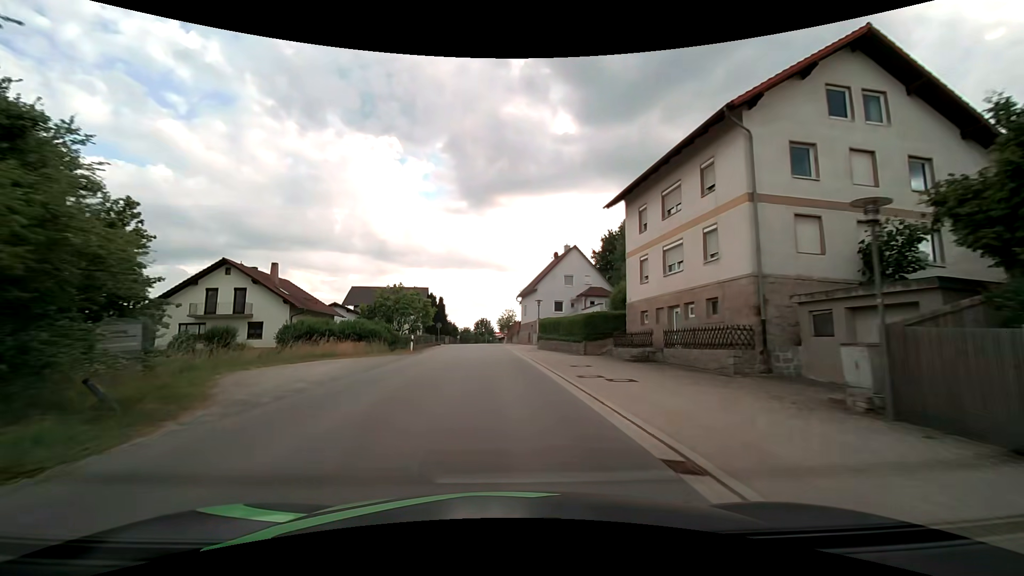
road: tertiary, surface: asphalt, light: Day
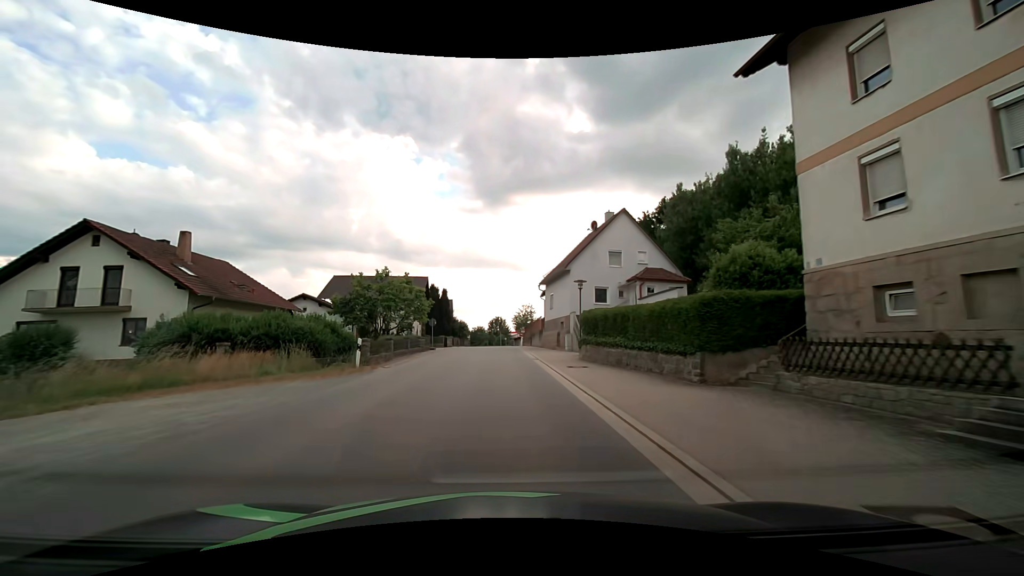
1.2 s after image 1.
(-0.4, +15.2) m; -2°
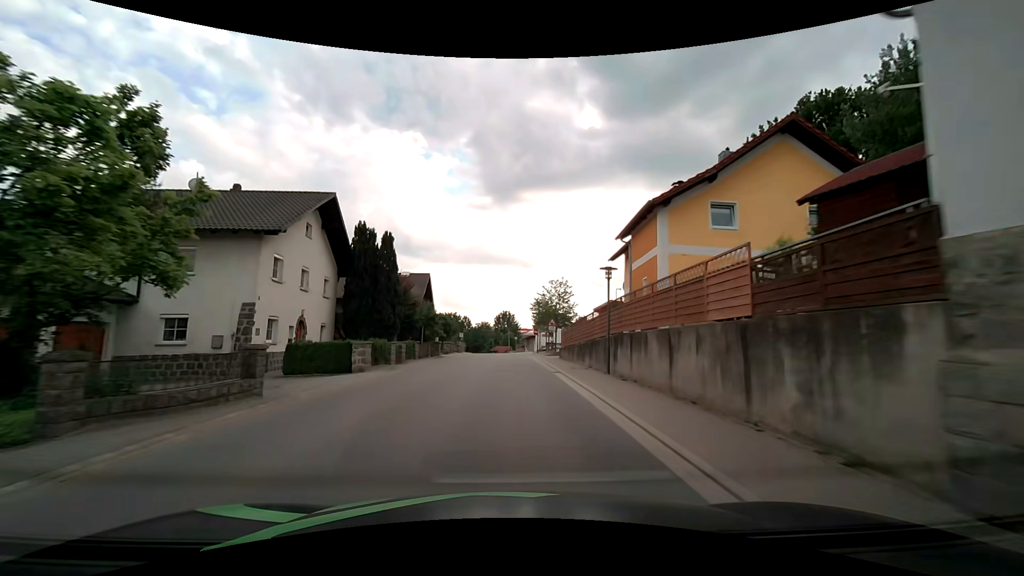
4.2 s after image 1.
(-0.5, +38.3) m; -1°
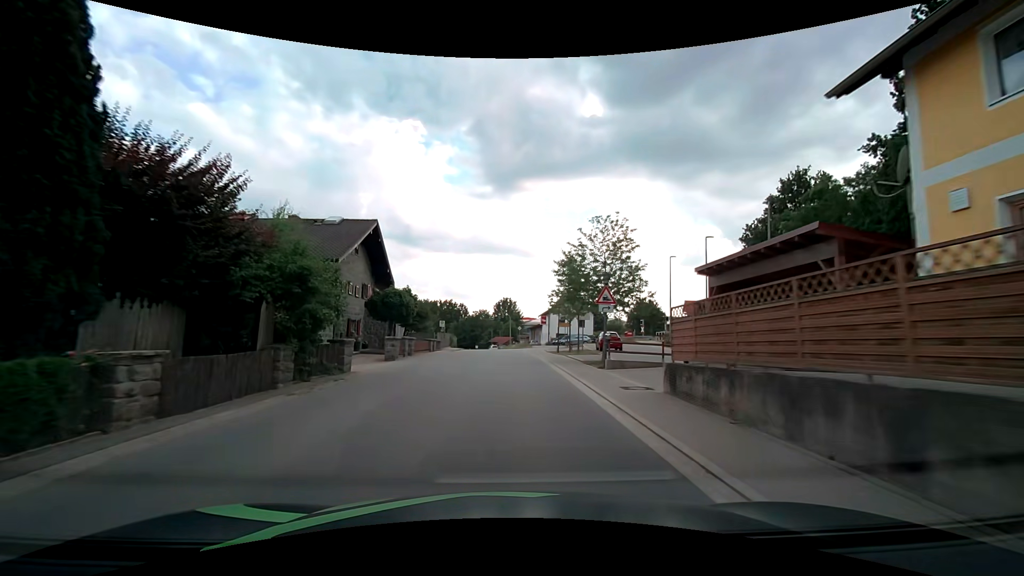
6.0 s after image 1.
(+0.1, +23.2) m; +1°
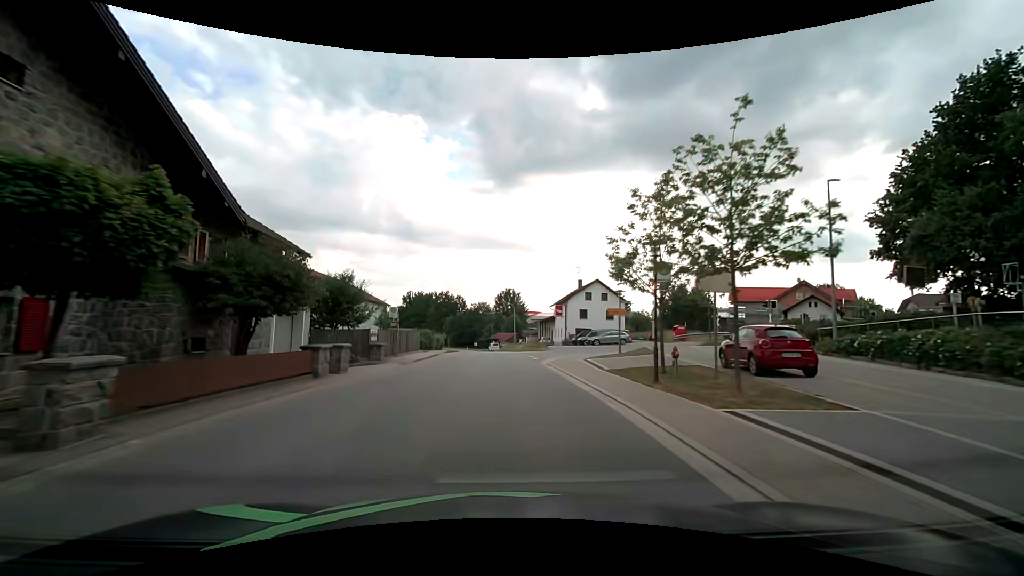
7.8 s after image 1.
(-0.2, +23.4) m; -1°
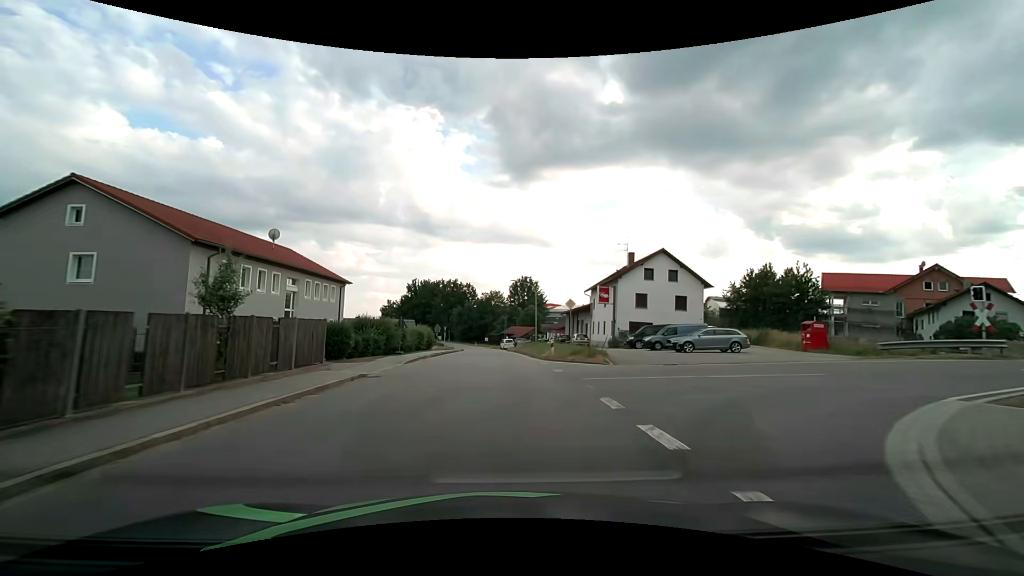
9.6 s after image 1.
(-0.4, +23.5) m; -2°
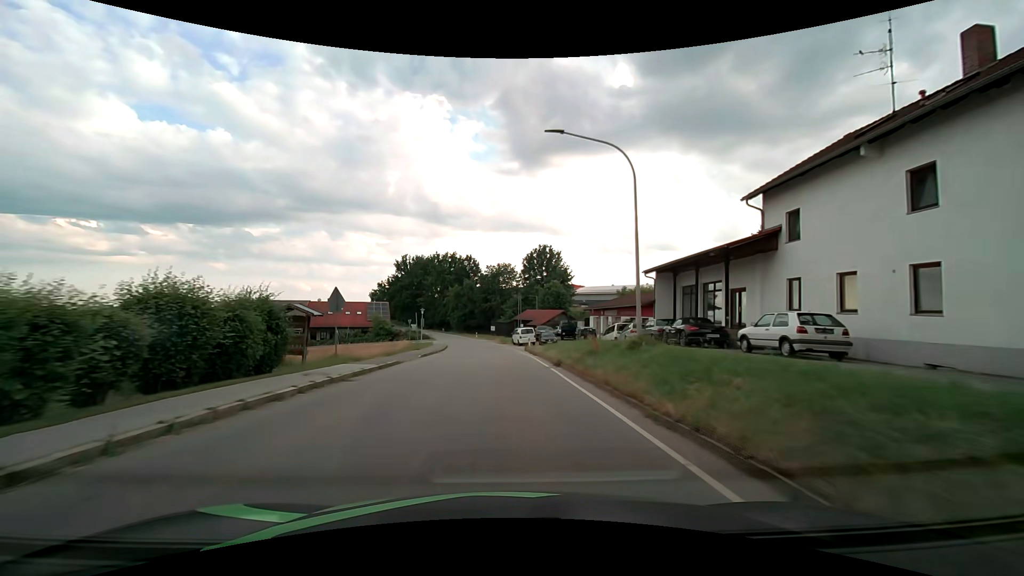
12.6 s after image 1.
(-0.6, +39.1) m; -1°
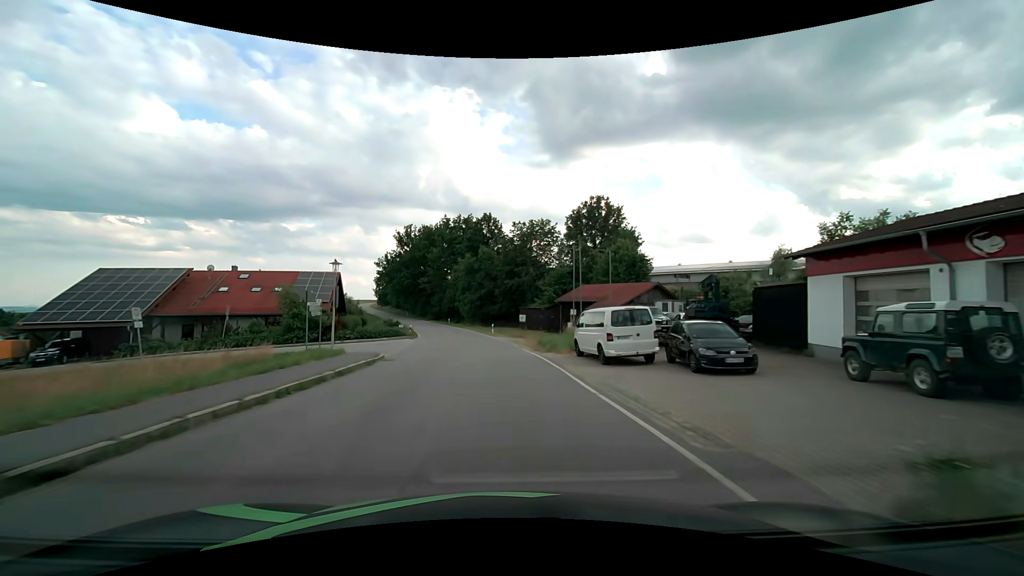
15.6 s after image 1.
(-0.6, +38.9) m; -3°
(0, +10) (0, +20) (-1, +30) (-2, +40) (-4, +50) (-6, +60) (-8, +69) (-11, +79) (-14, +88) (-18, +98) m
